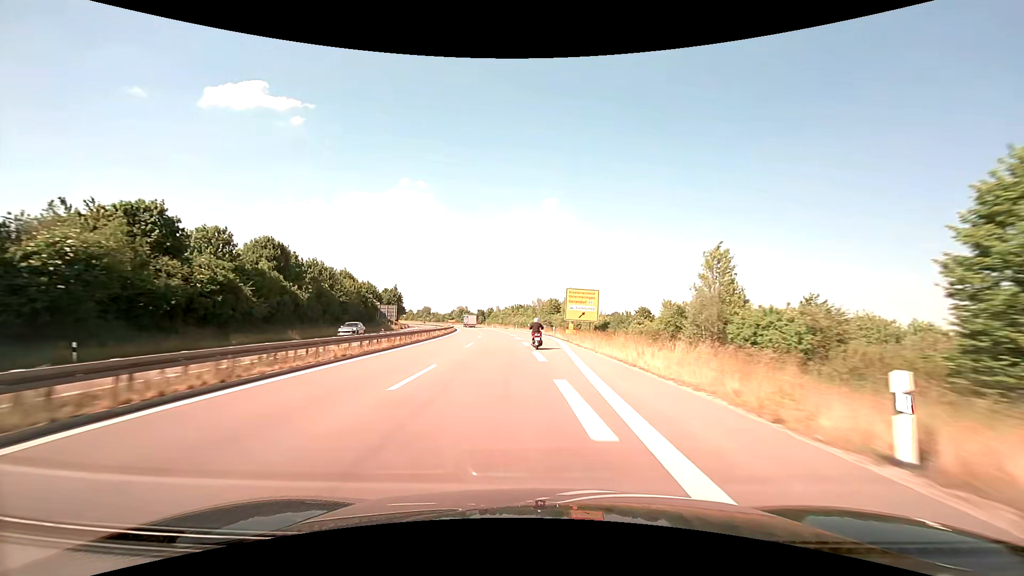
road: trunk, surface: asphalt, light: Day
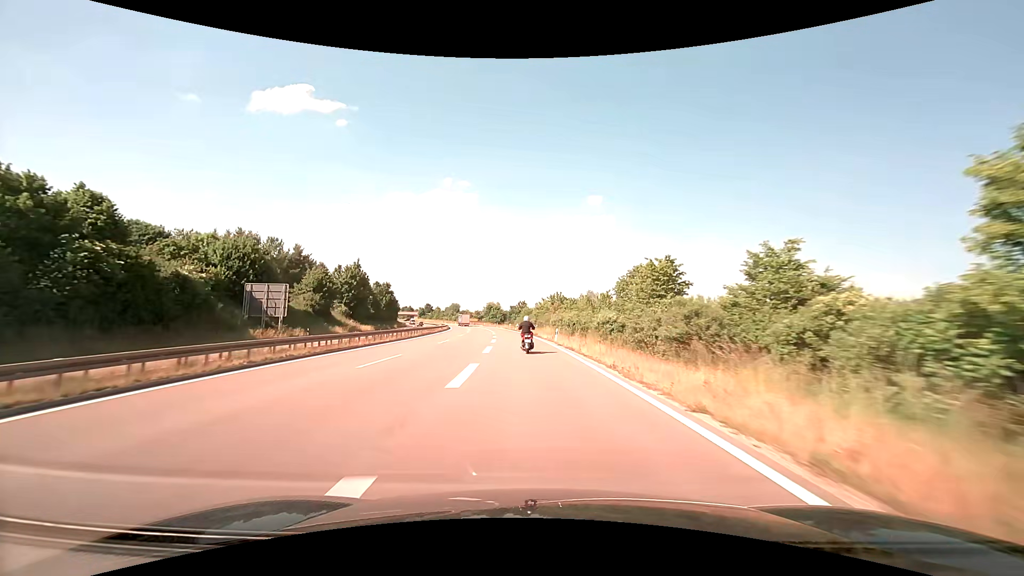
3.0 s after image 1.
(-2.1, +67.0) m; -5°
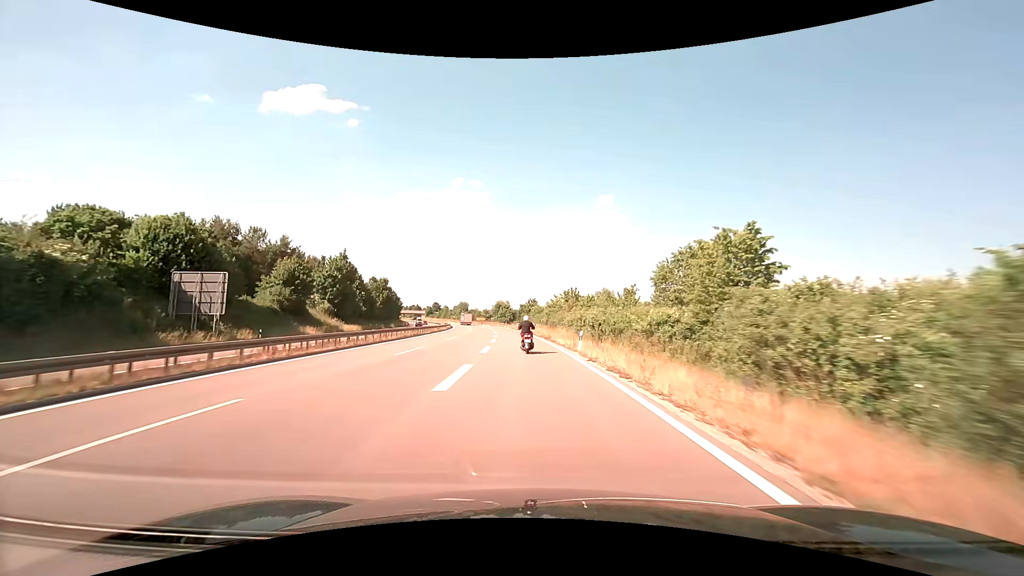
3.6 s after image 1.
(-0.1, +12.5) m; -1°
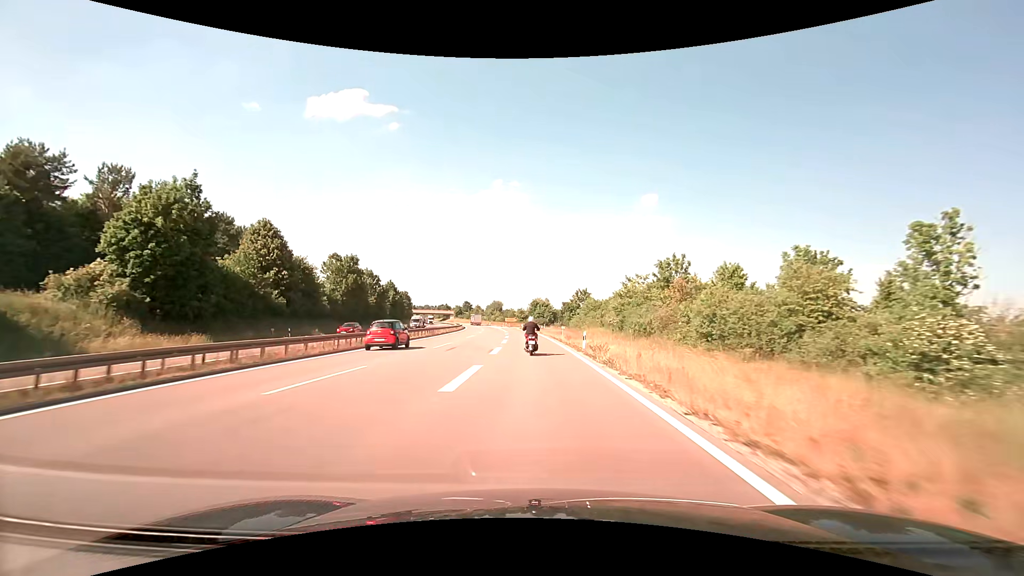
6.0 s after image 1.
(-2.1, +47.8) m; -5°
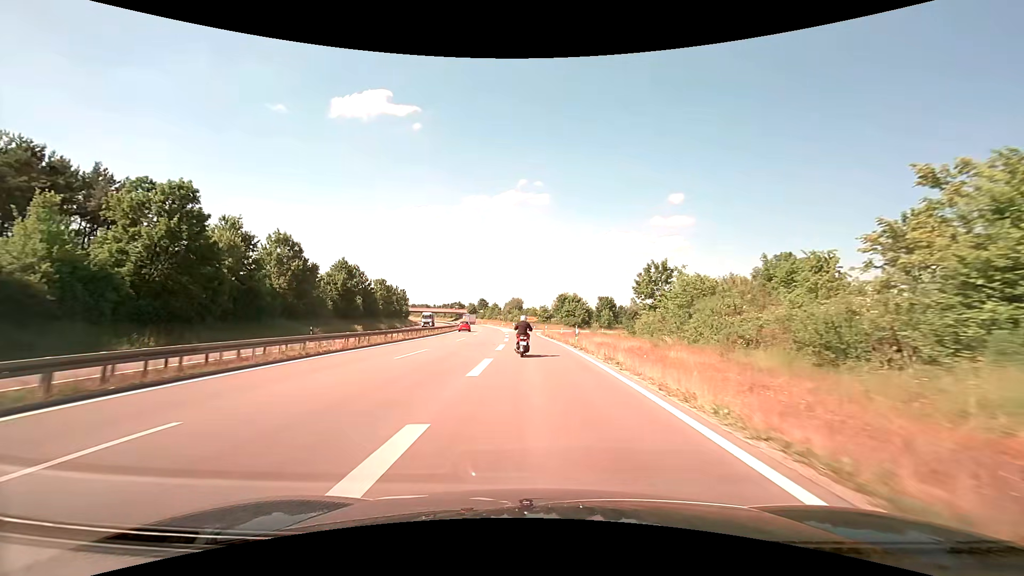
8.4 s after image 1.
(-1.1, +45.1) m; -3°
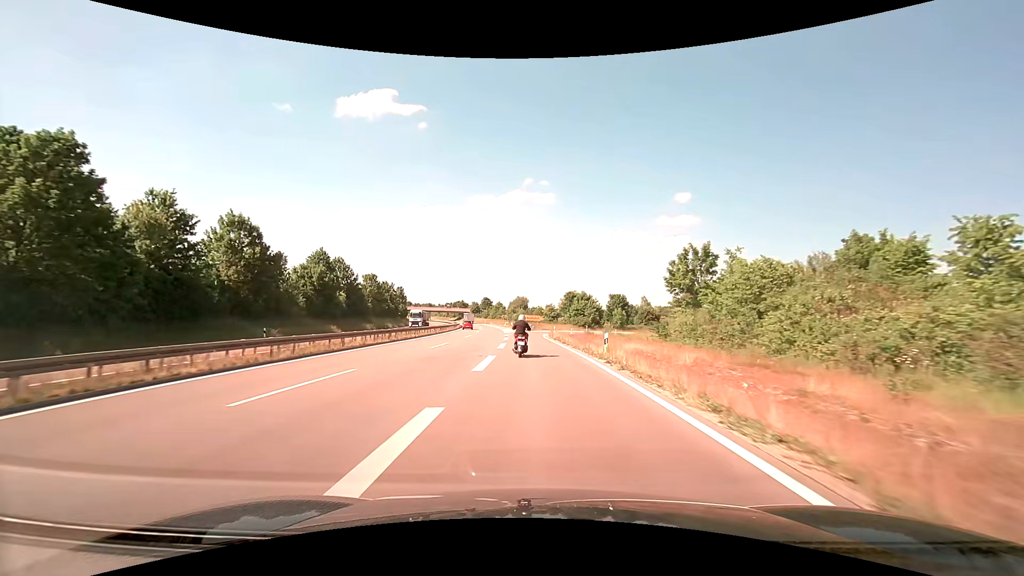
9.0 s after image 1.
(-0.1, +10.8) m; -1°
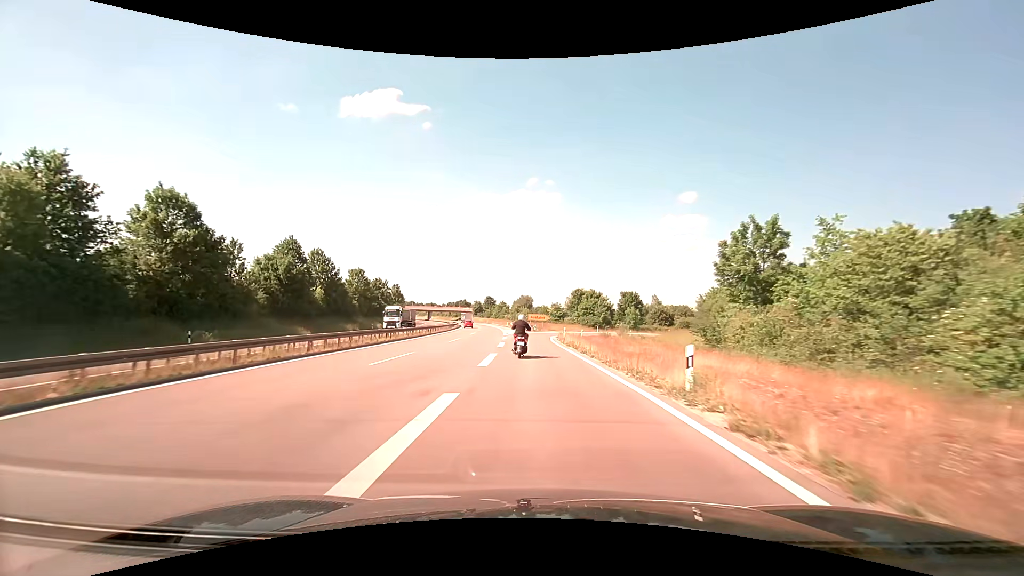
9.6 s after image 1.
(0.0, +10.5) m; -1°
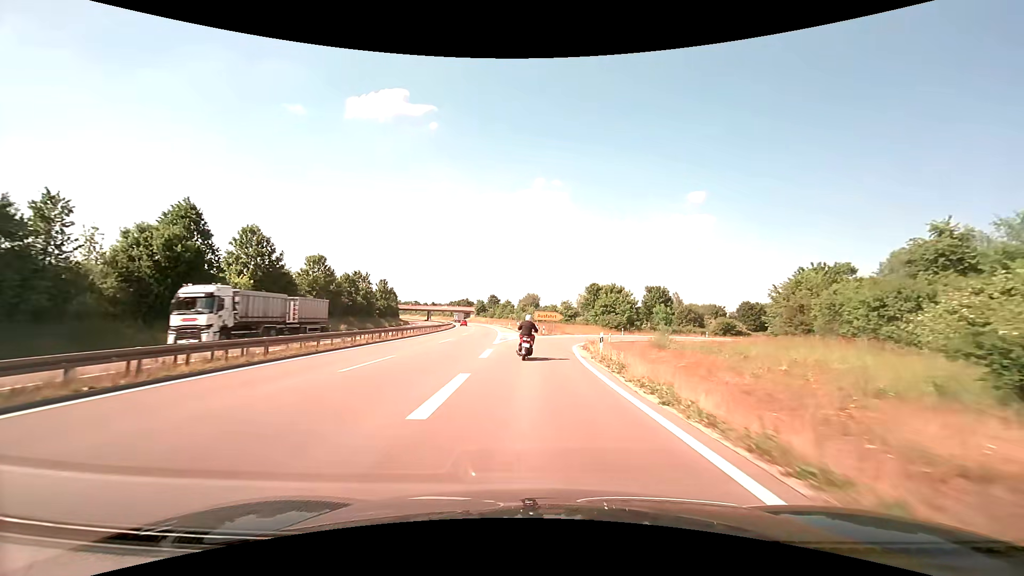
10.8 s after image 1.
(-0.1, +20.1) m; -1°
(0, +10) (0, +20) (+1, +30) (+2, +40) (+4, +50) (+7, +59) (+11, +68) (+17, +77) (+23, +84) (+30, +91) m
